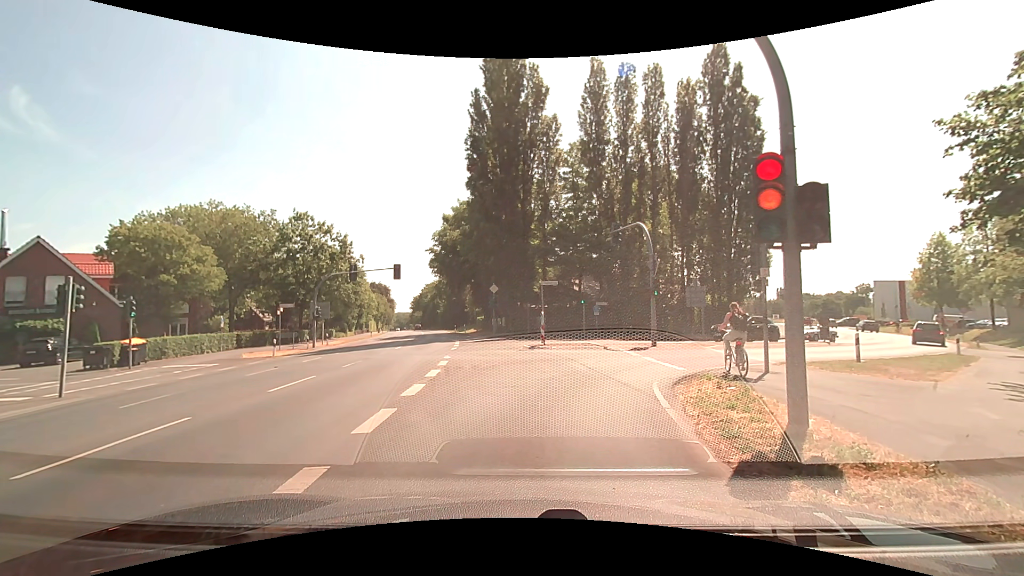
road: secondary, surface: asphalt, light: Day
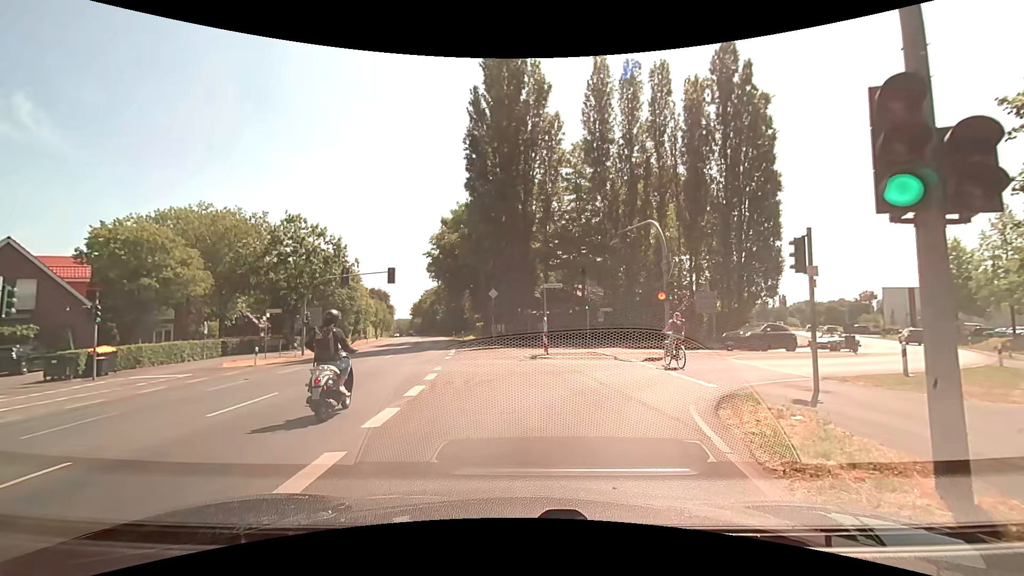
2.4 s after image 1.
(+0.1, +2.4) m; +1°
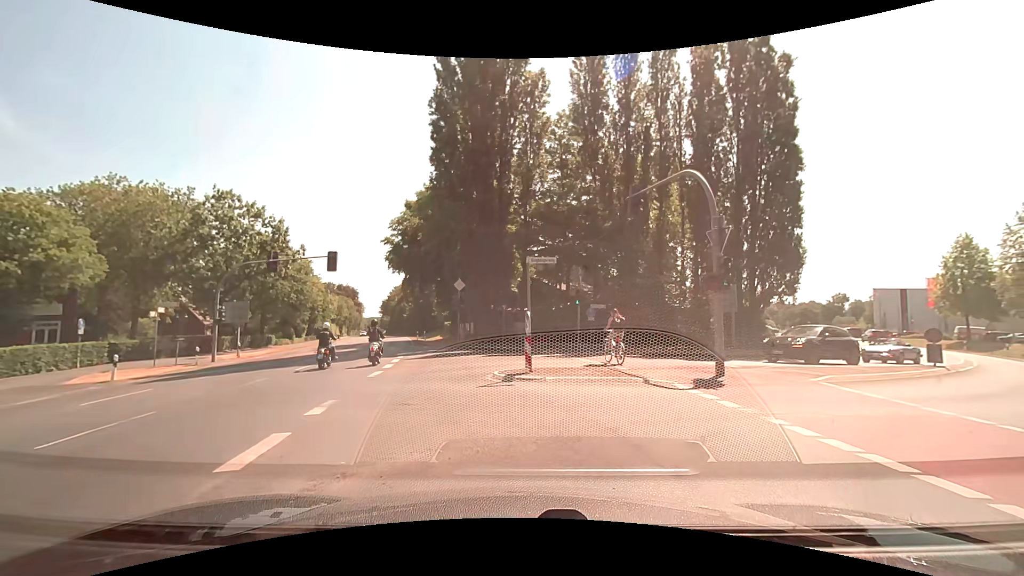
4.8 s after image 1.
(+0.1, +8.0) m; +3°
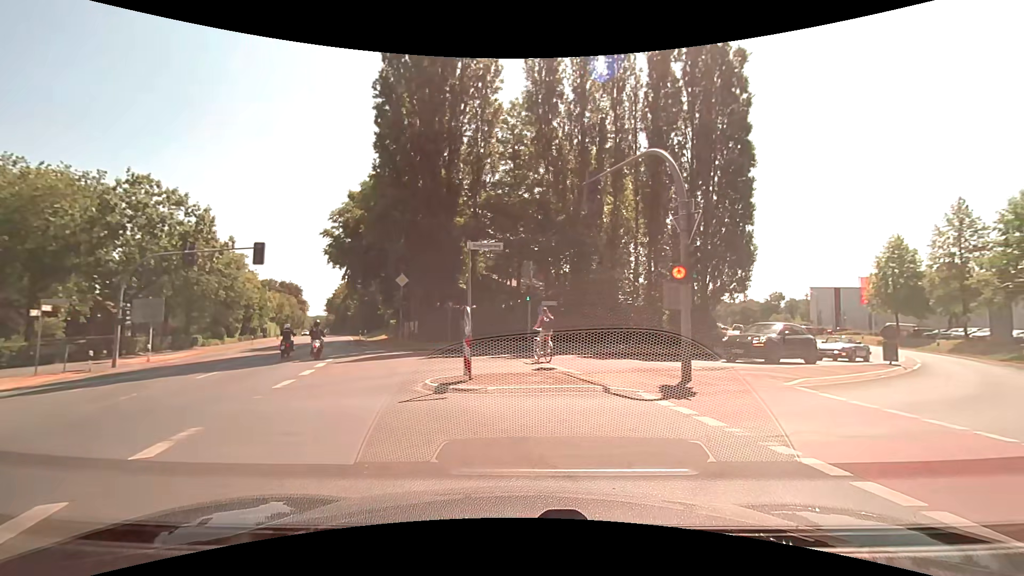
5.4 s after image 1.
(+0.1, +2.1) m; +6°
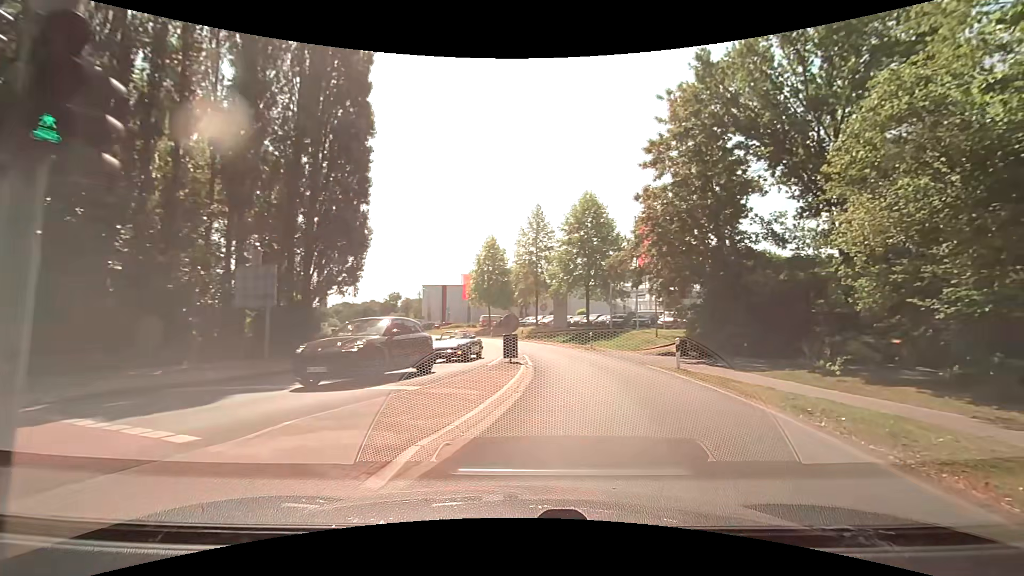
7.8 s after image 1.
(+3.0, +8.6) m; +40°
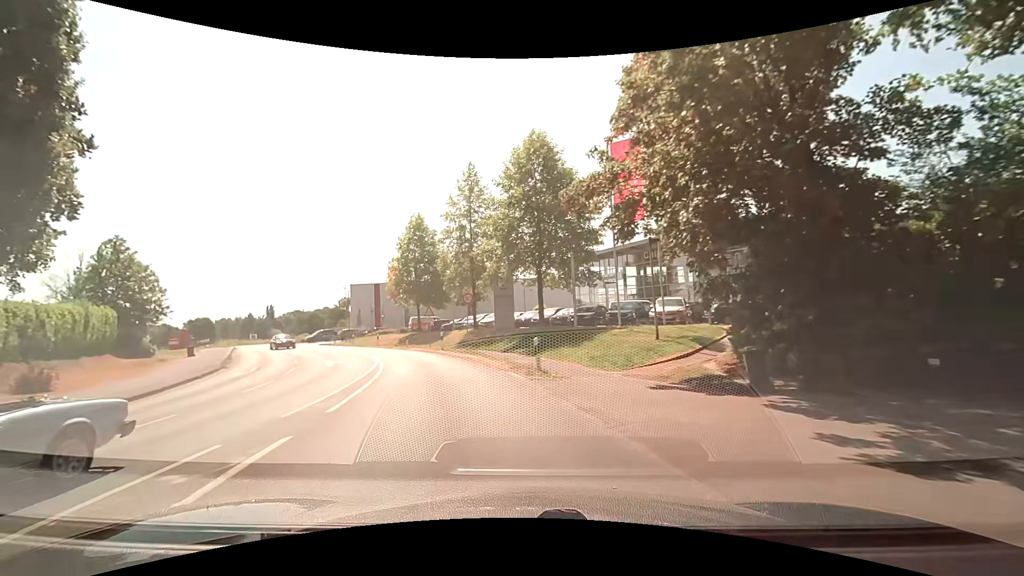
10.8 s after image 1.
(+2.9, +16.3) m; +5°
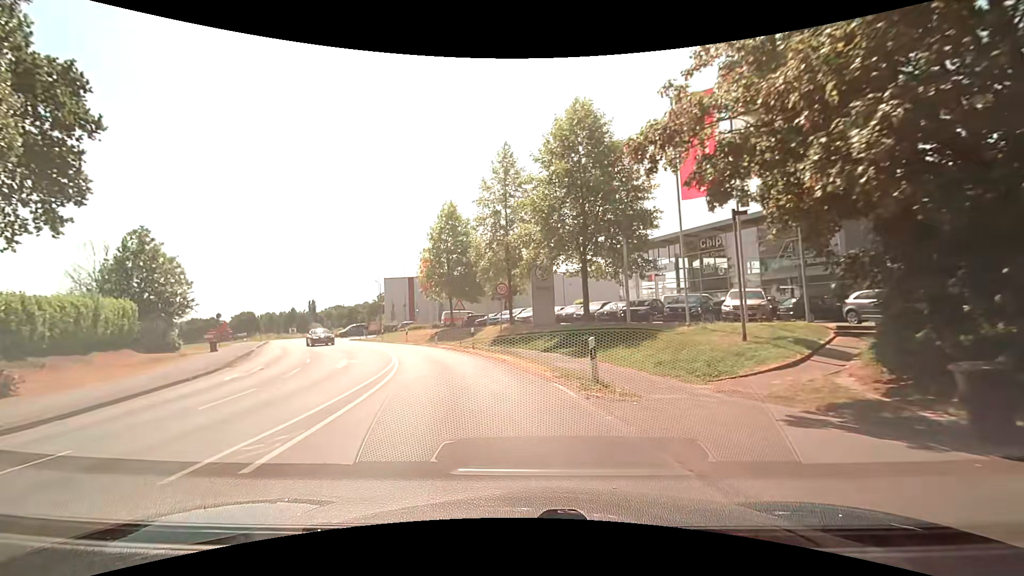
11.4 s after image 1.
(-0.2, +4.0) m; -4°
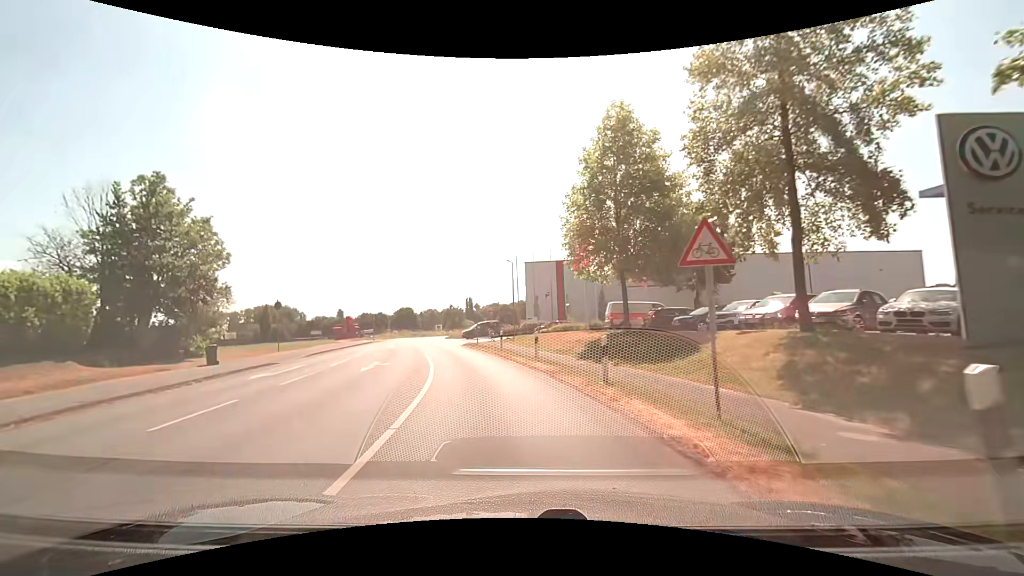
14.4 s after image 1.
(-3.9, +23.2) m; -18°
(0, +10) (-2, +20) (-4, +30) (-6, +39) (-9, +49) (-11, +59) (-13, +69) (-13, +79) (-13, +89) (-13, +99) m
